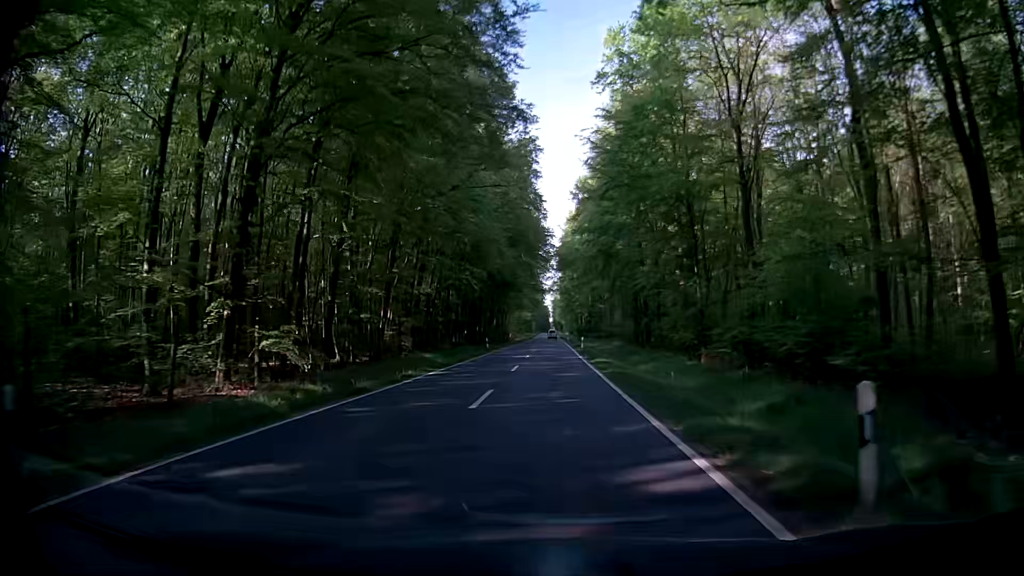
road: secondary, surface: asphalt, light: Day
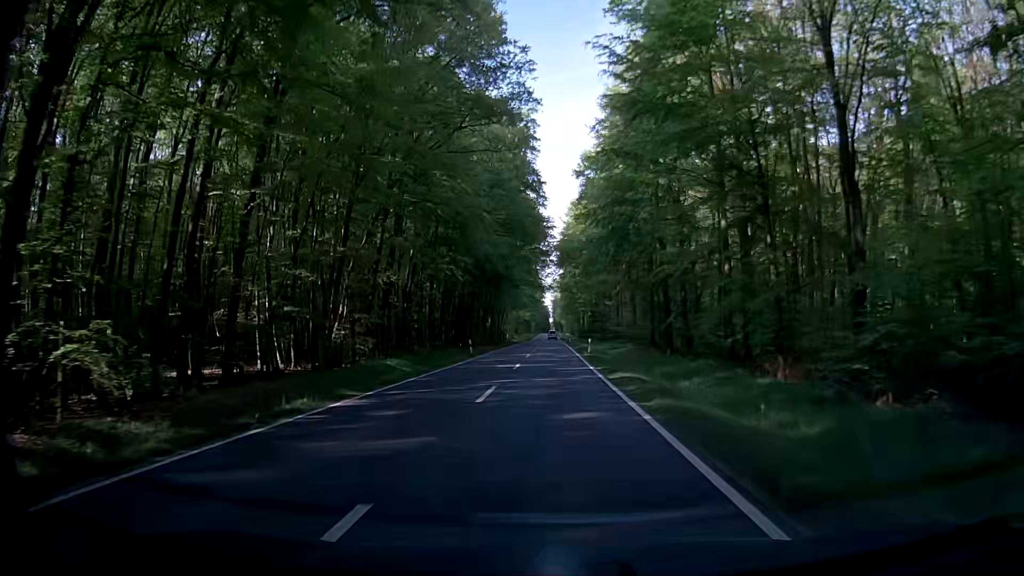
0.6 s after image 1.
(-0.1, +10.8) m; 0°
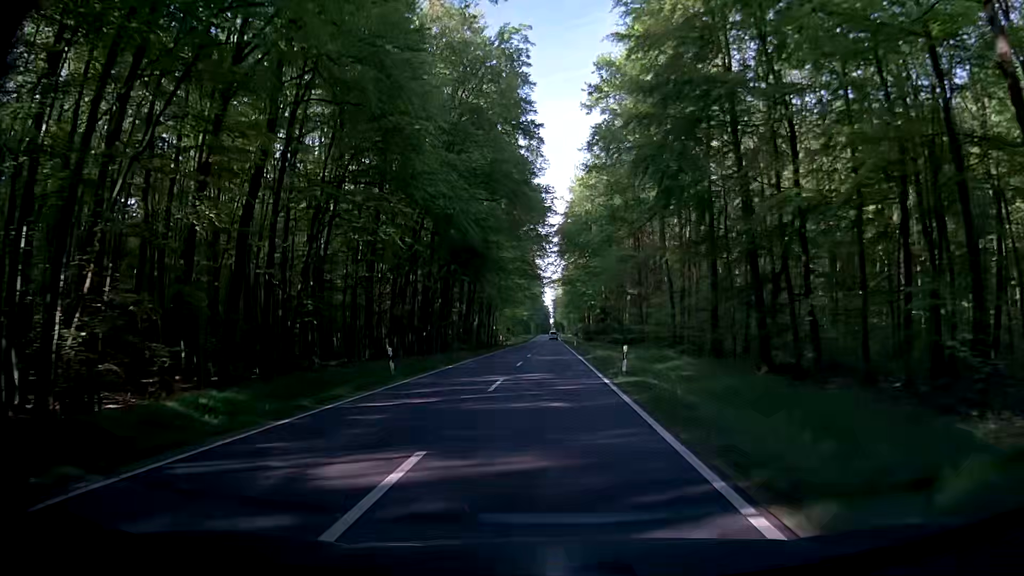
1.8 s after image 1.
(+0.3, +21.6) m; +1°
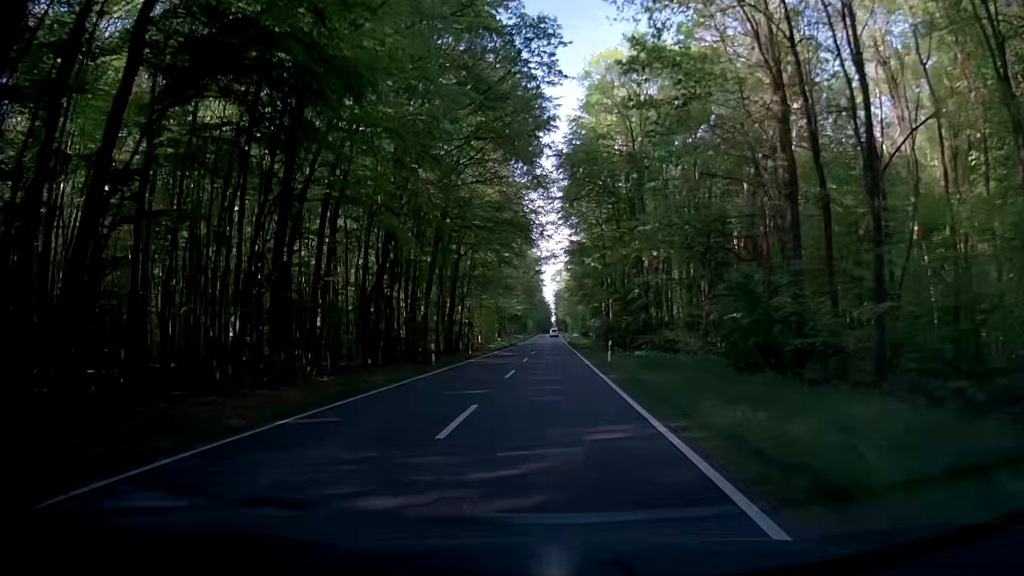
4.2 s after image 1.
(-0.9, +43.0) m; -1°
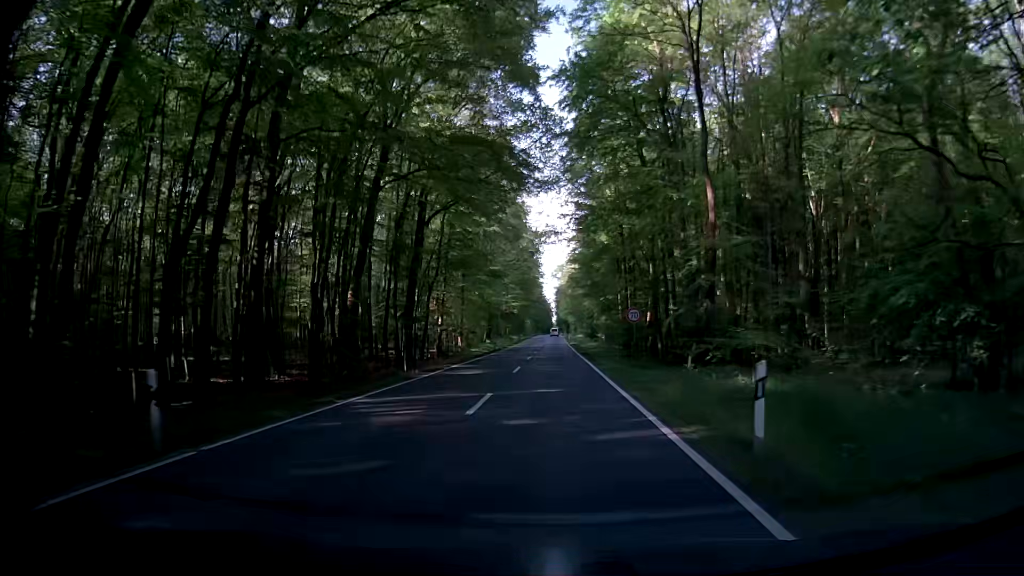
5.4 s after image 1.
(-0.3, +21.5) m; -2°
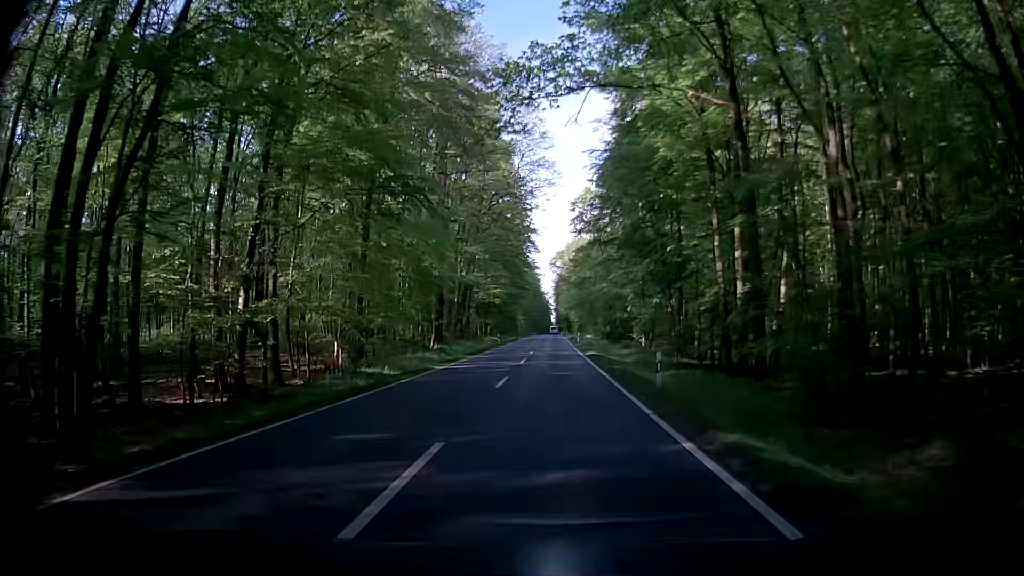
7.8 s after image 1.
(+1.2, +42.9) m; 0°
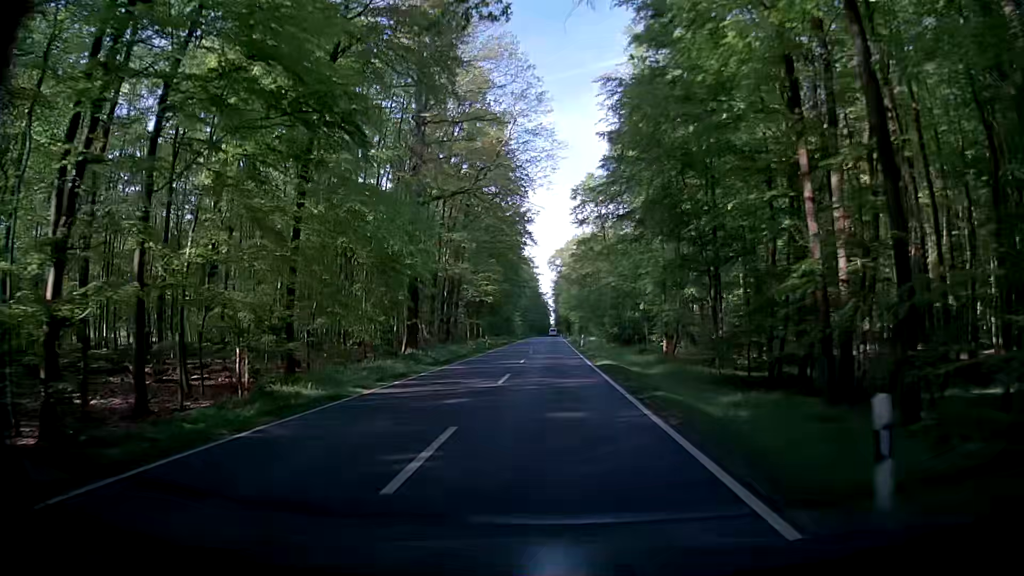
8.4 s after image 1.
(+0.2, +10.7) m; +3°
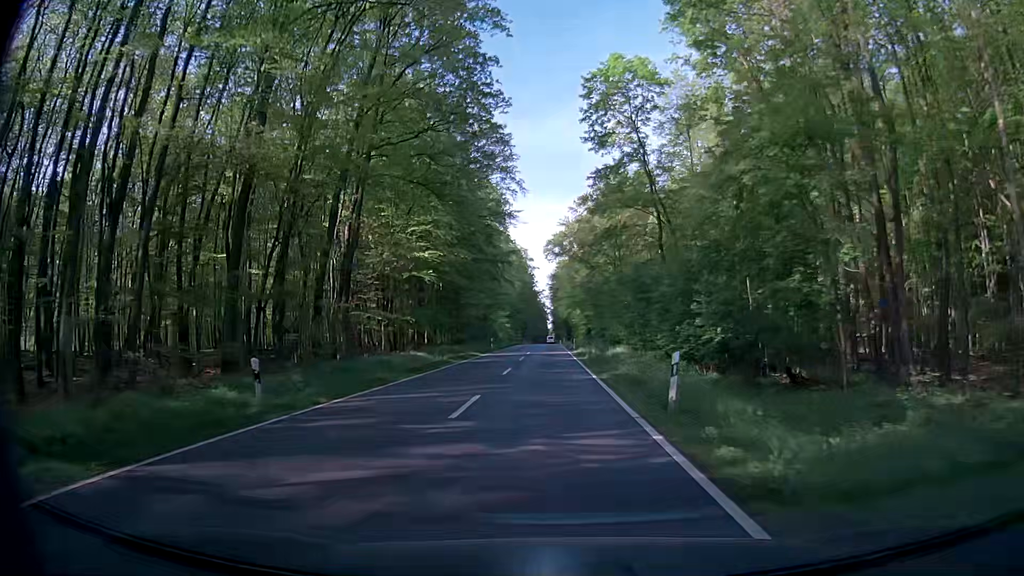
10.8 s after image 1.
(-1.1, +42.8) m; 0°
